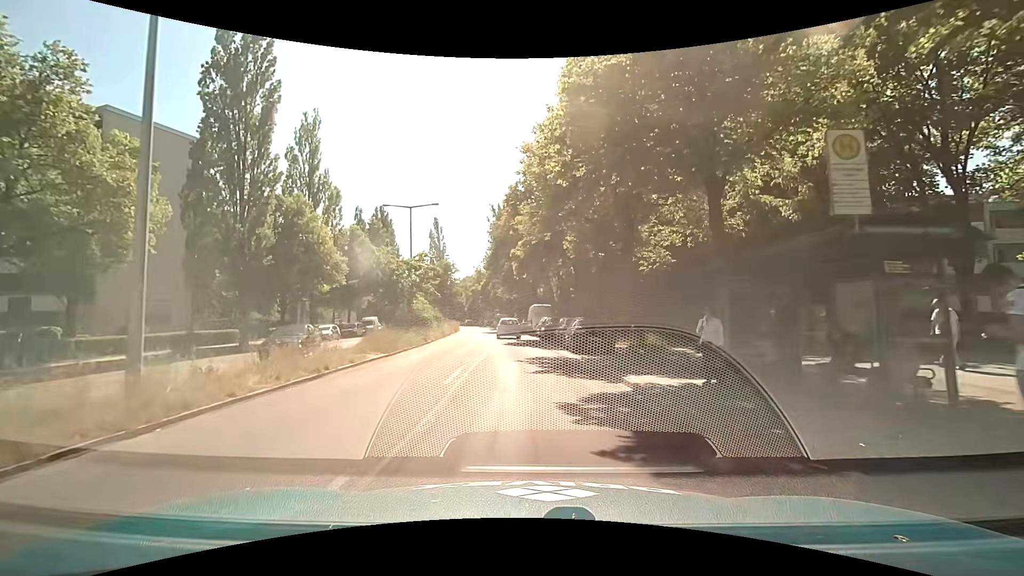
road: secondary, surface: asphalt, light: Day
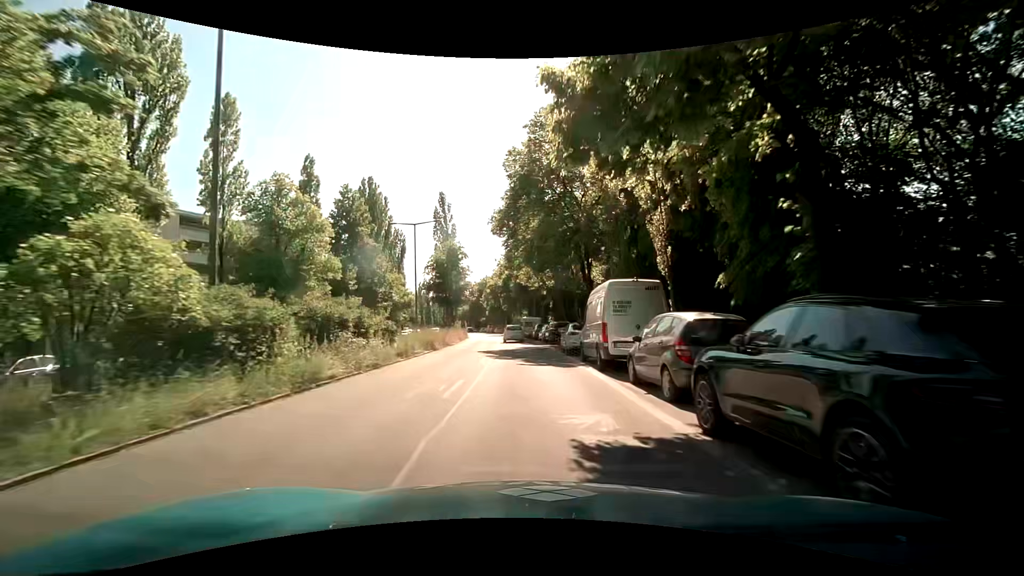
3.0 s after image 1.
(-1.4, +28.7) m; -5°
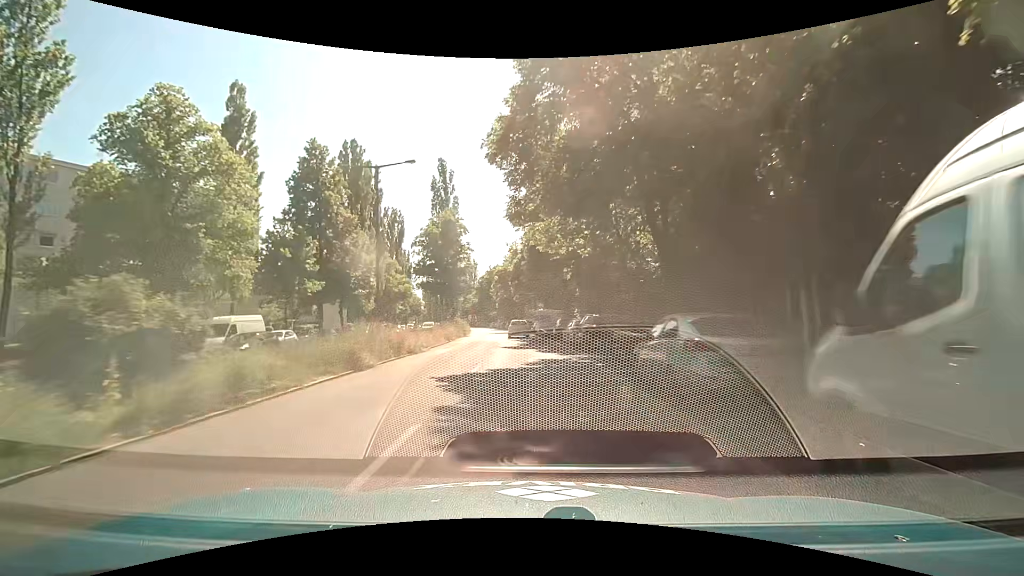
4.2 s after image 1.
(-0.3, +15.1) m; -1°
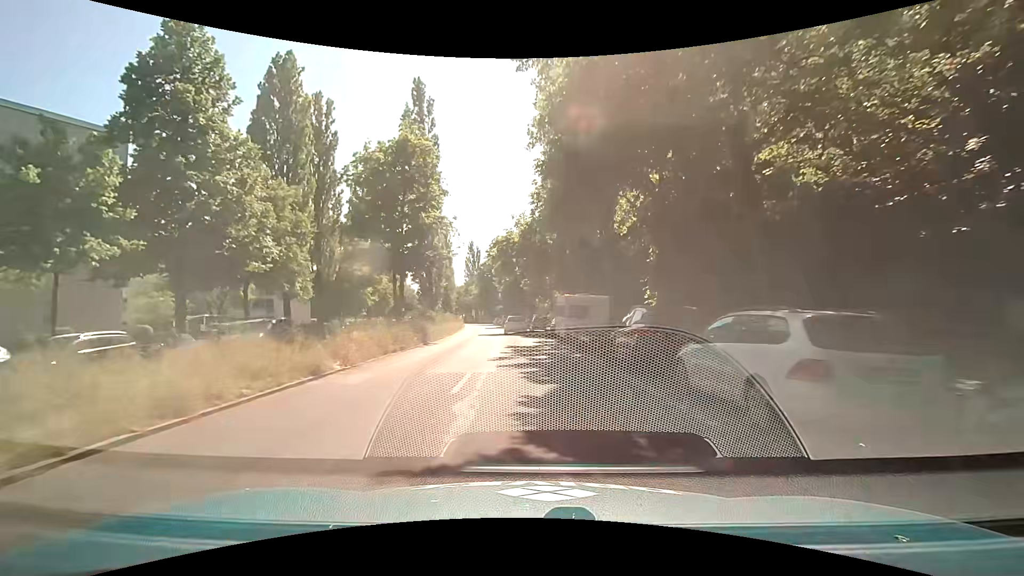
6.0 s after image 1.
(-0.6, +21.8) m; -3°
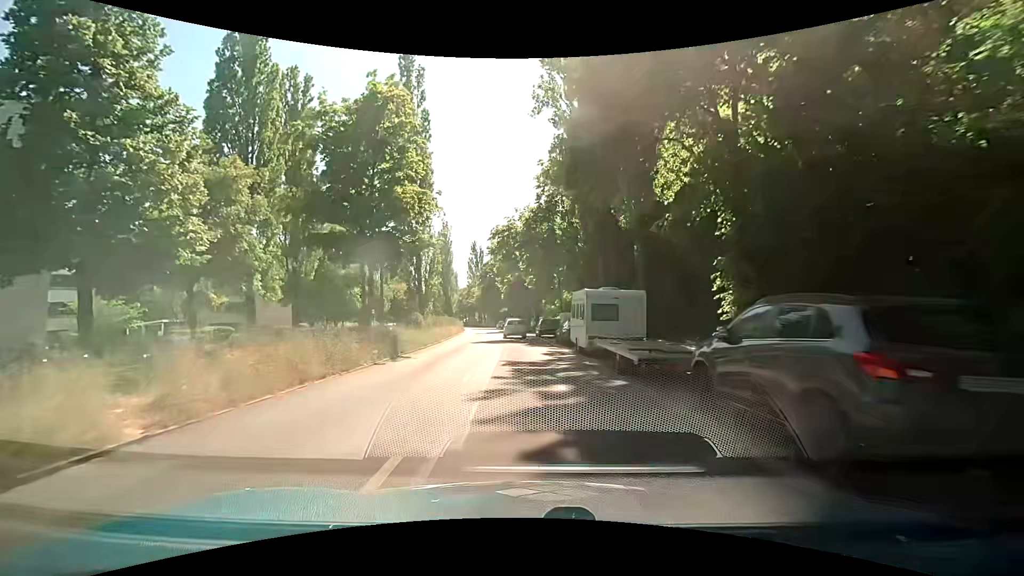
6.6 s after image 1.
(+0.1, +6.7) m; +1°
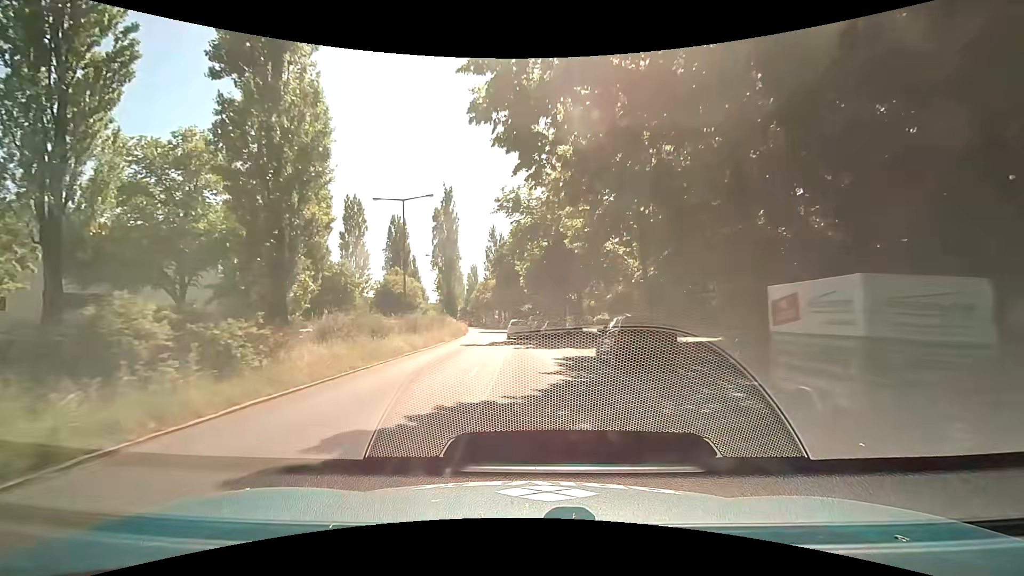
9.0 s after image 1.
(-0.6, +26.5) m; -3°
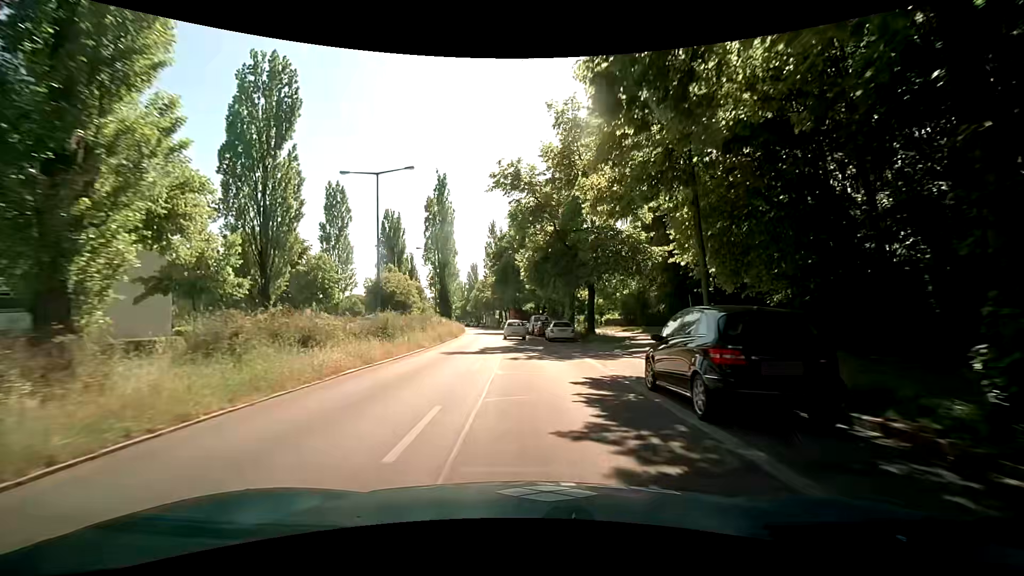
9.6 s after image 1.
(0.0, +6.9) m; -2°
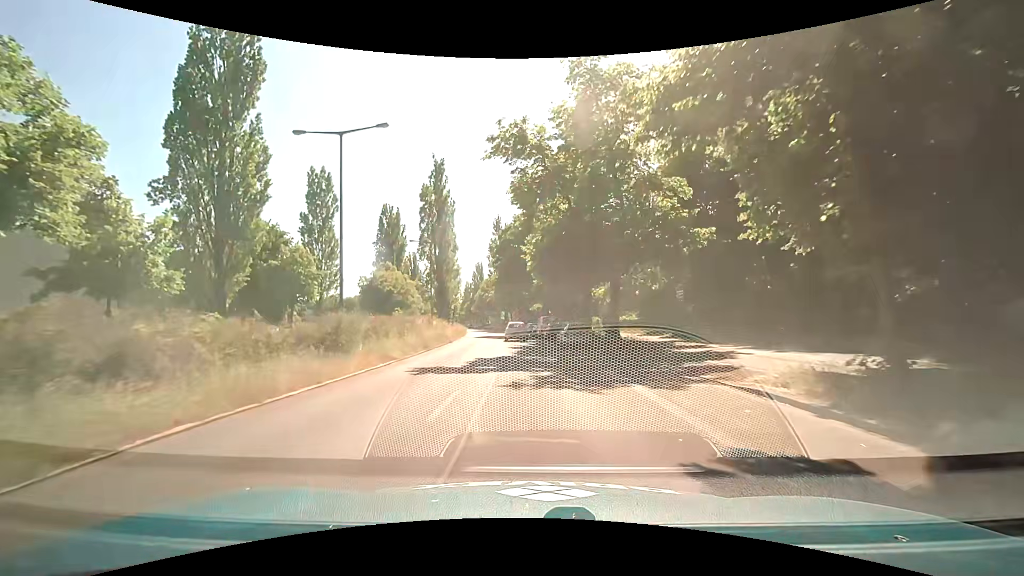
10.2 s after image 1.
(+0.1, +7.0) m; 0°
(0, +10) (0, +20) (-1, +30) (-1, +40) (-2, +50) (-3, +60) (-4, +70) (-5, +80) (-6, +90) (-7, +100) m
